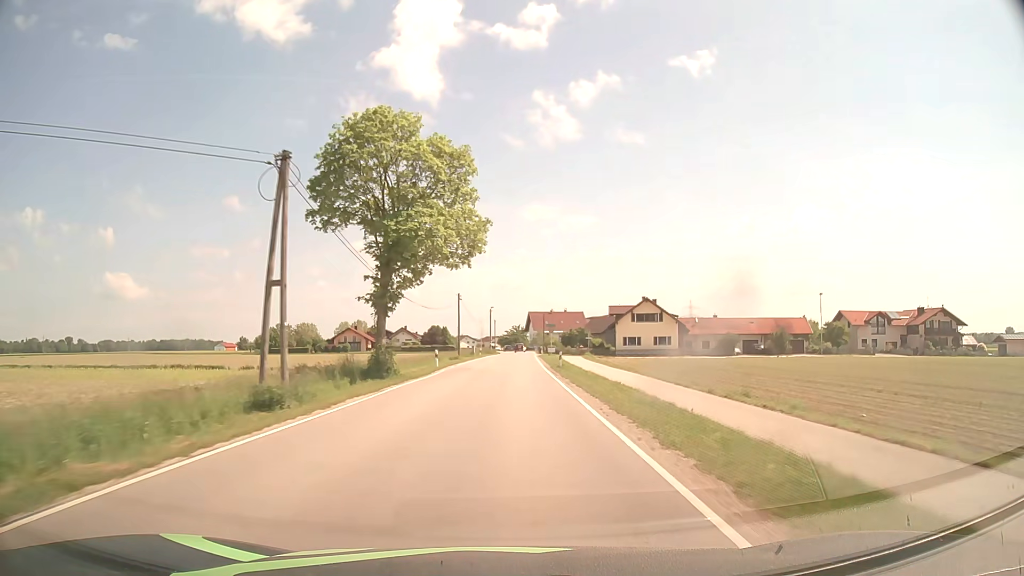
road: secondary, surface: asphalt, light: Day
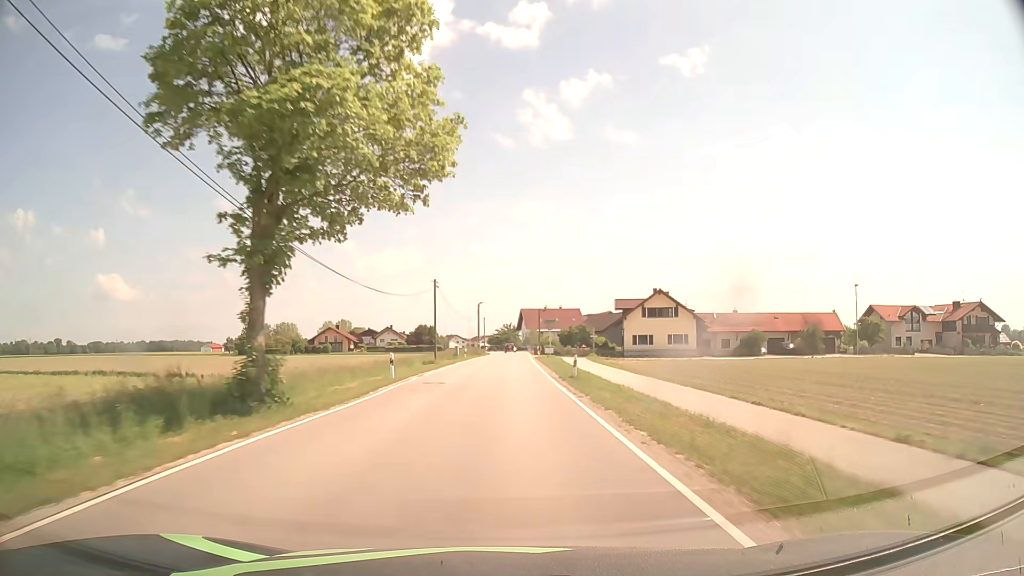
(+0.1, +12.5) m; +1°
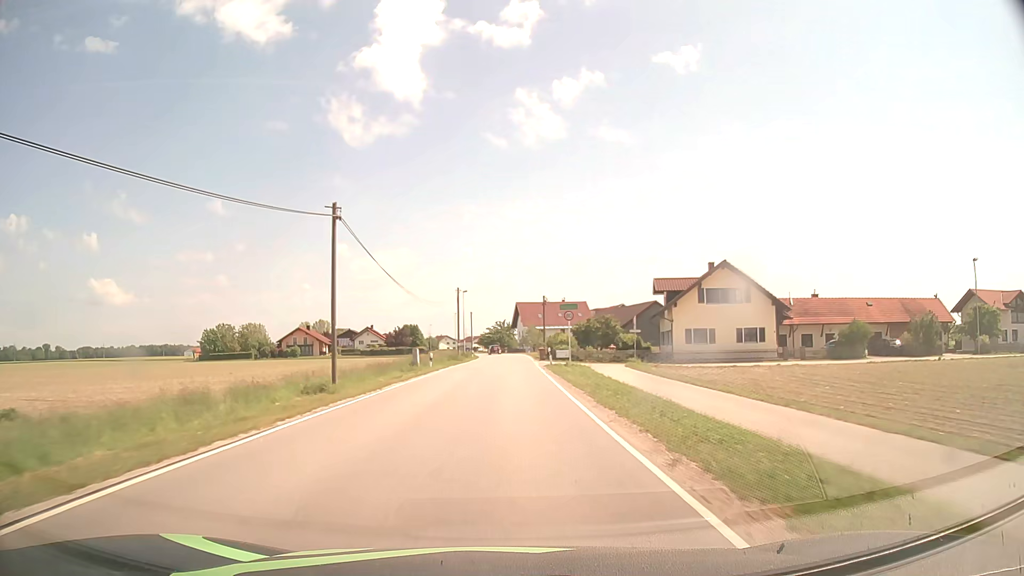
(+0.2, +25.0) m; +1°
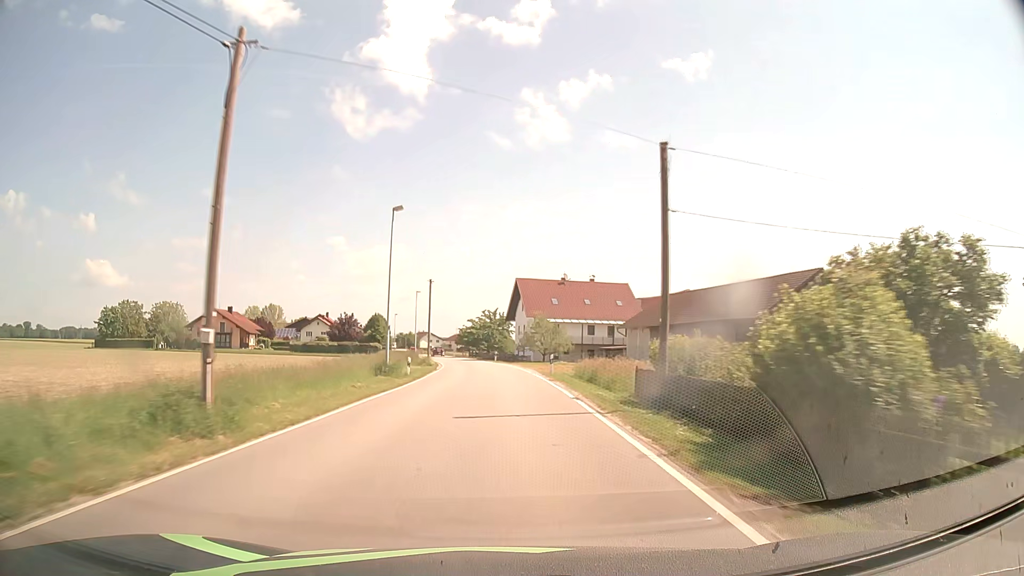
(+0.2, +50.0) m; 0°
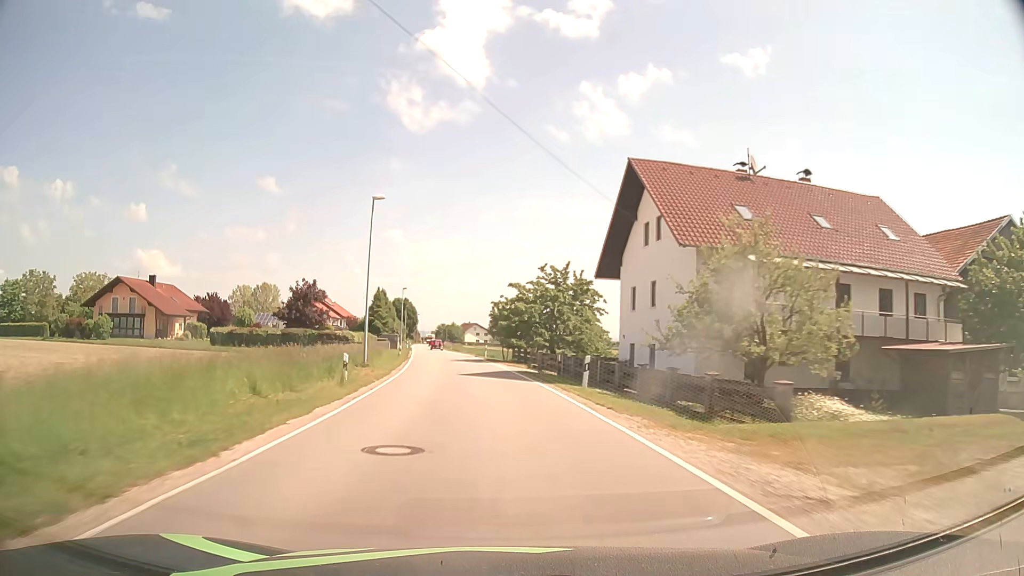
(-1.2, +50.1) m; -4°
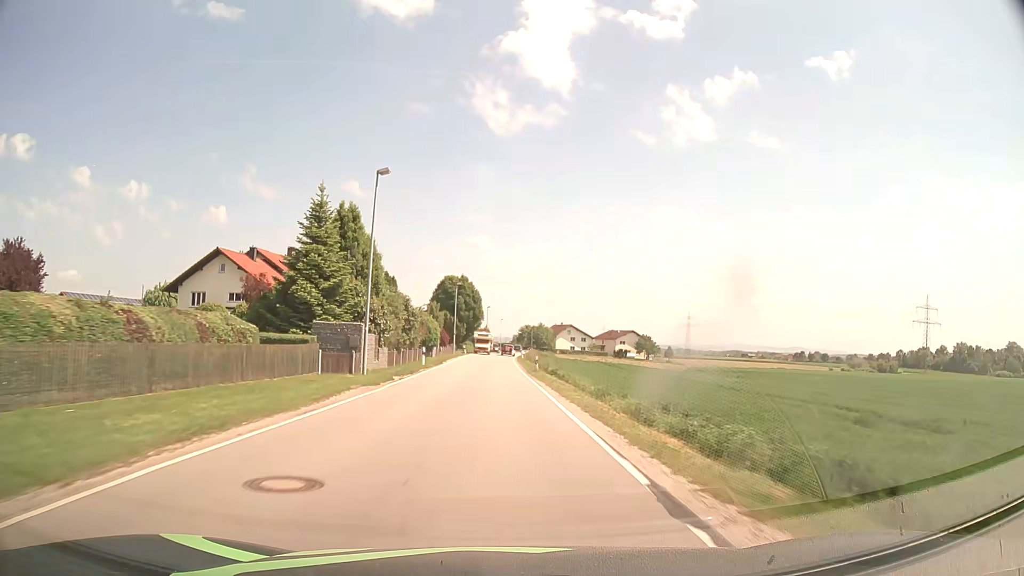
(-5.0, +62.5) m; -7°
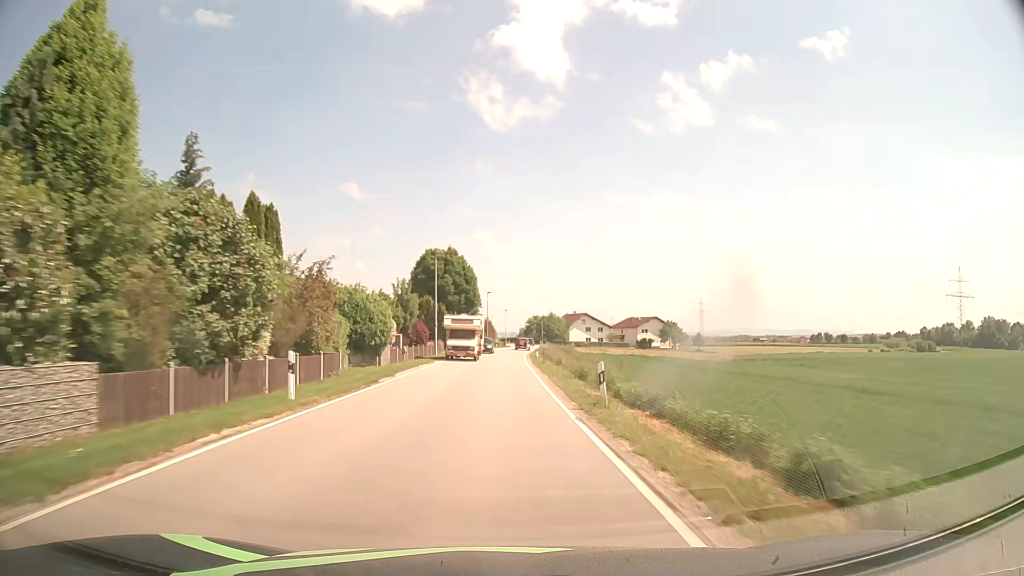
(-0.1, +25.1) m; -1°
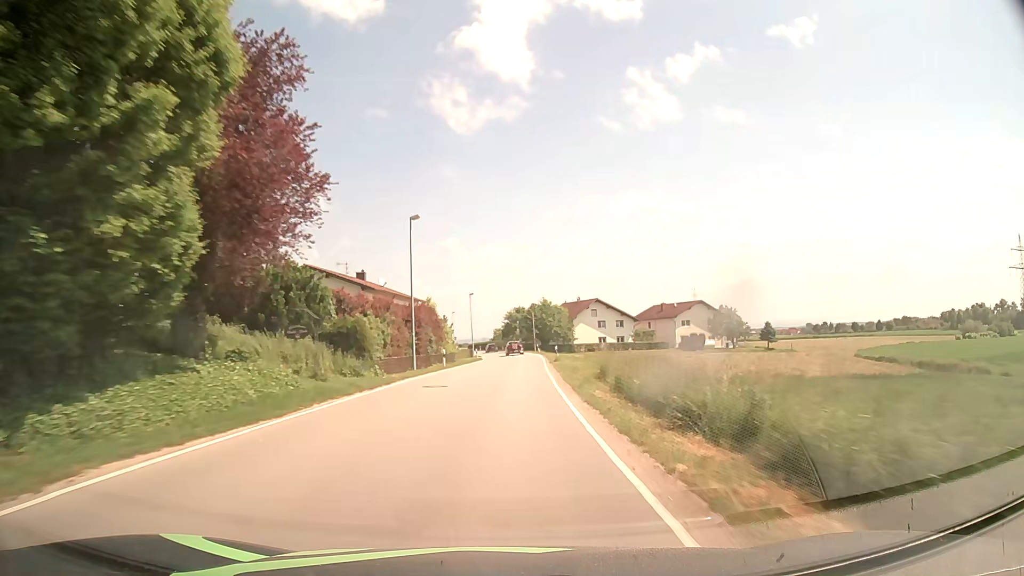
(+0.3, +62.7) m; +2°
(0, +10) (0, +20) (+1, +30) (+1, +40) (+1, +50) (+1, +60) (+1, +70) (+1, +80) (0, +90) (0, +100) m
